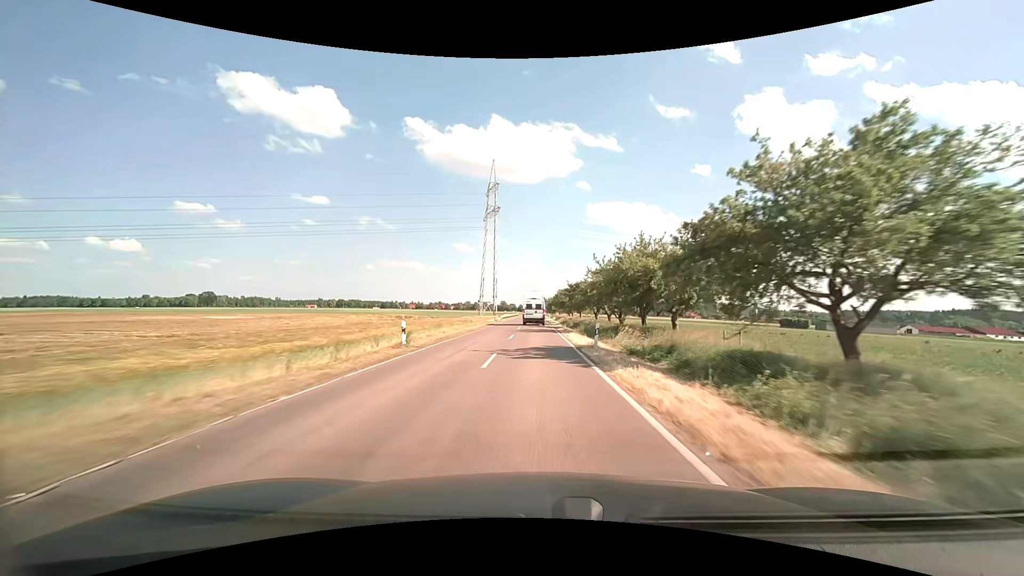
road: tertiary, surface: asphalt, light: Day
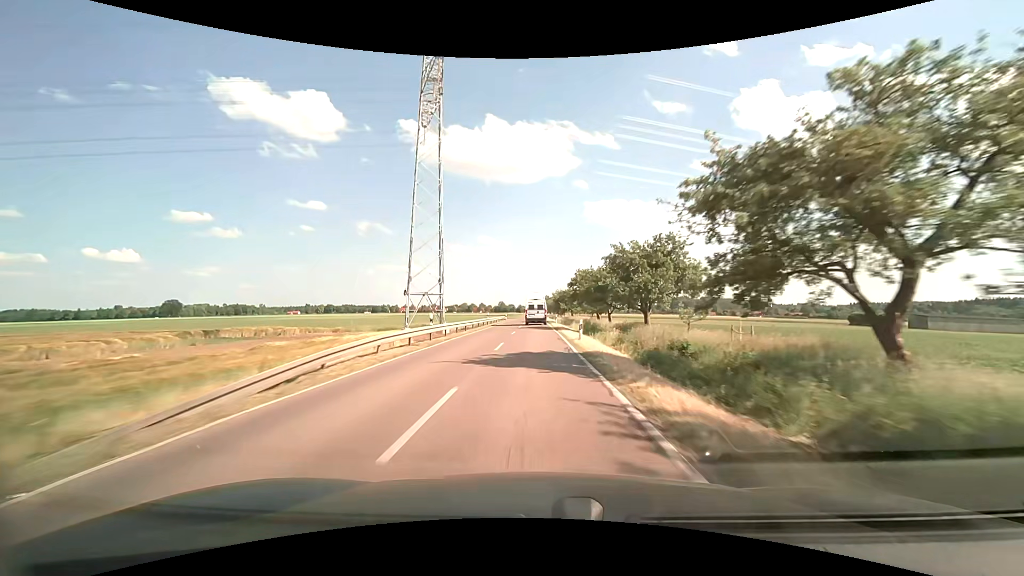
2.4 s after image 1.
(+0.1, +56.9) m; 0°
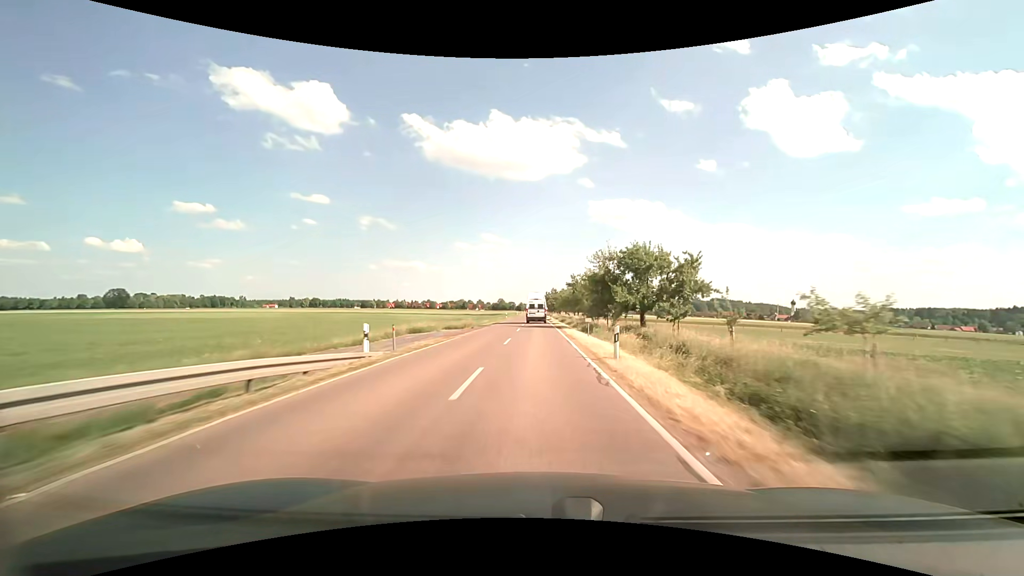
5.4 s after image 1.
(-0.5, +71.5) m; 0°
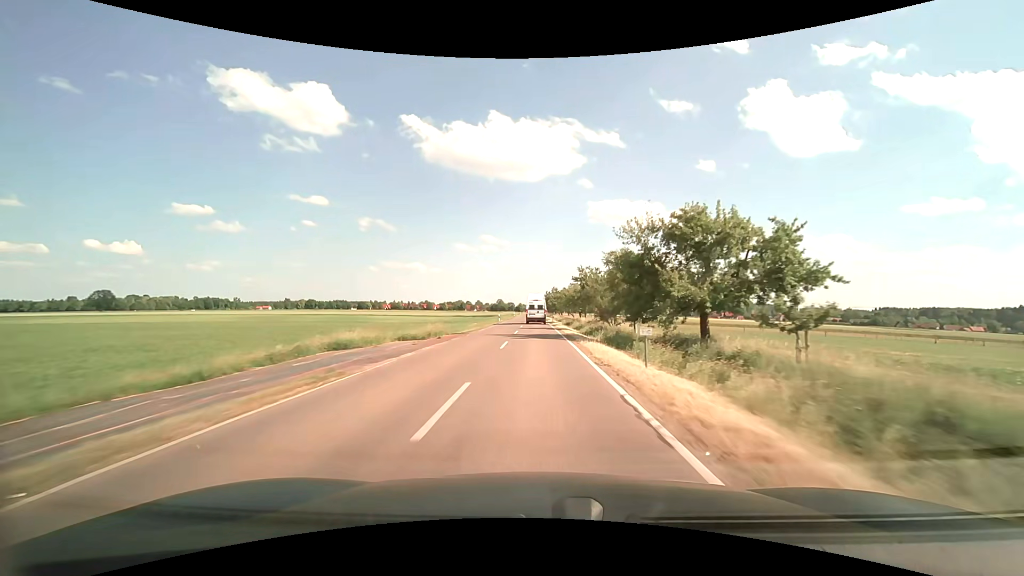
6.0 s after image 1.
(0.0, +14.4) m; 0°
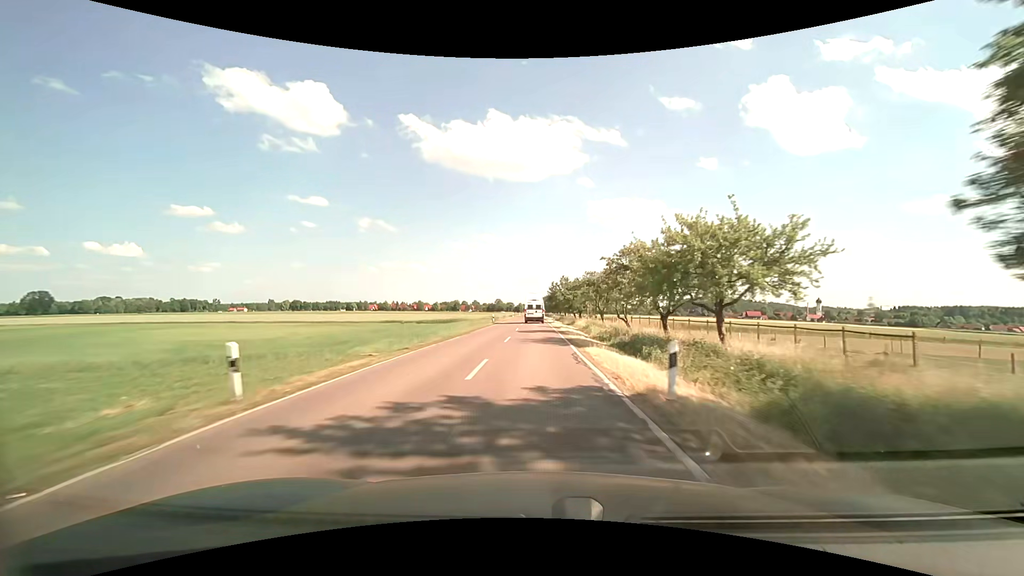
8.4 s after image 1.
(0.0, +57.5) m; 0°
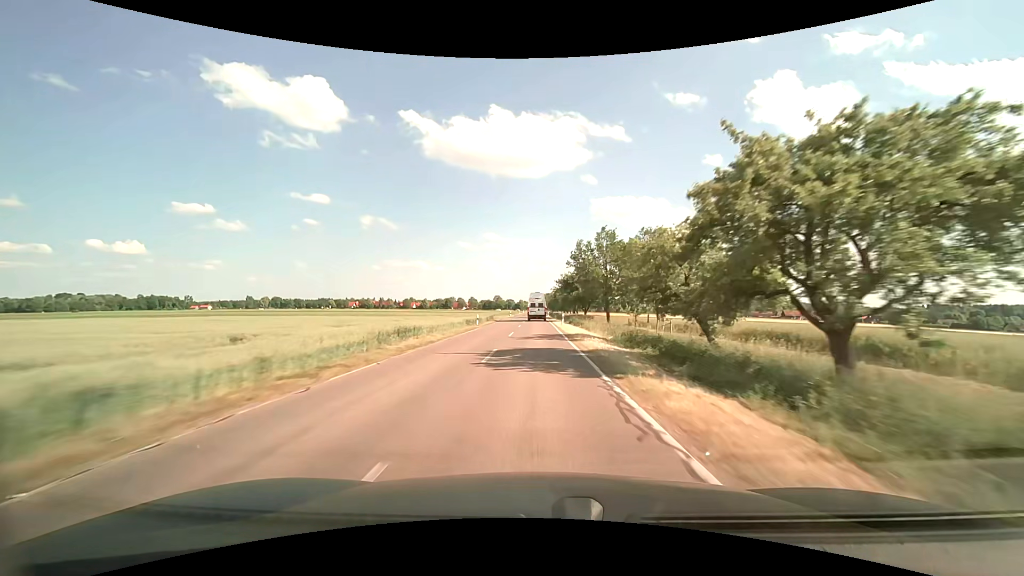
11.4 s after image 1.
(-0.4, +71.3) m; 0°
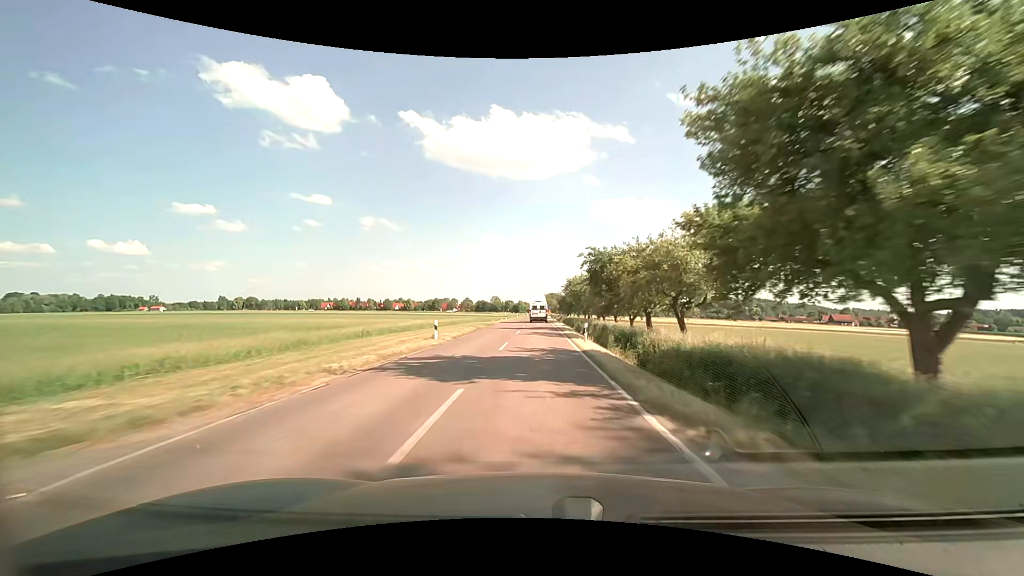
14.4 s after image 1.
(-0.2, +70.0) m; -1°
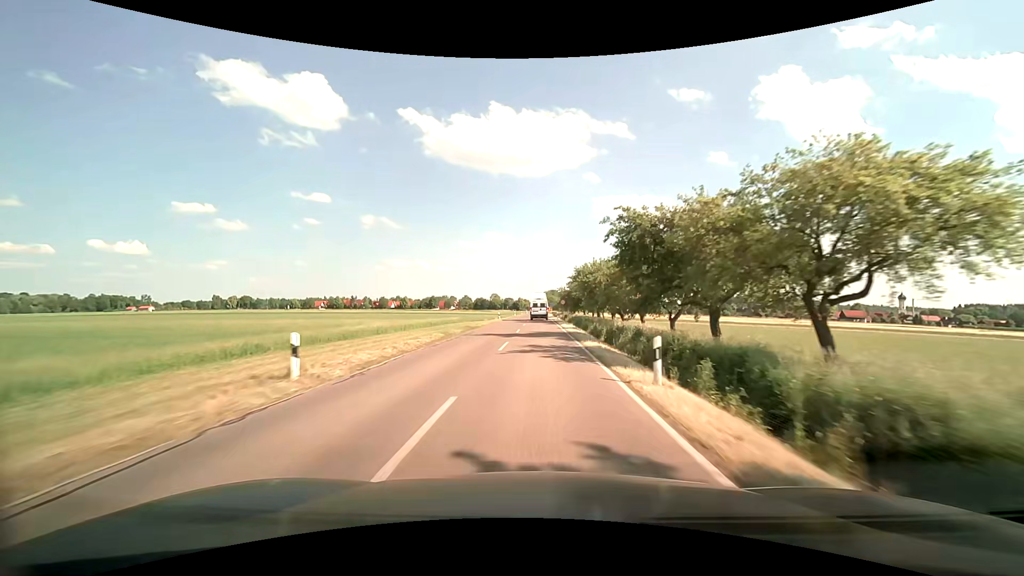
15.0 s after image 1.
(+0.1, +13.7) m; +1°
(0, +10) (0, +20) (0, +30) (0, +40) (0, +50) (0, +60) (0, +70) (0, +80) (0, +90) (0, +100) m
